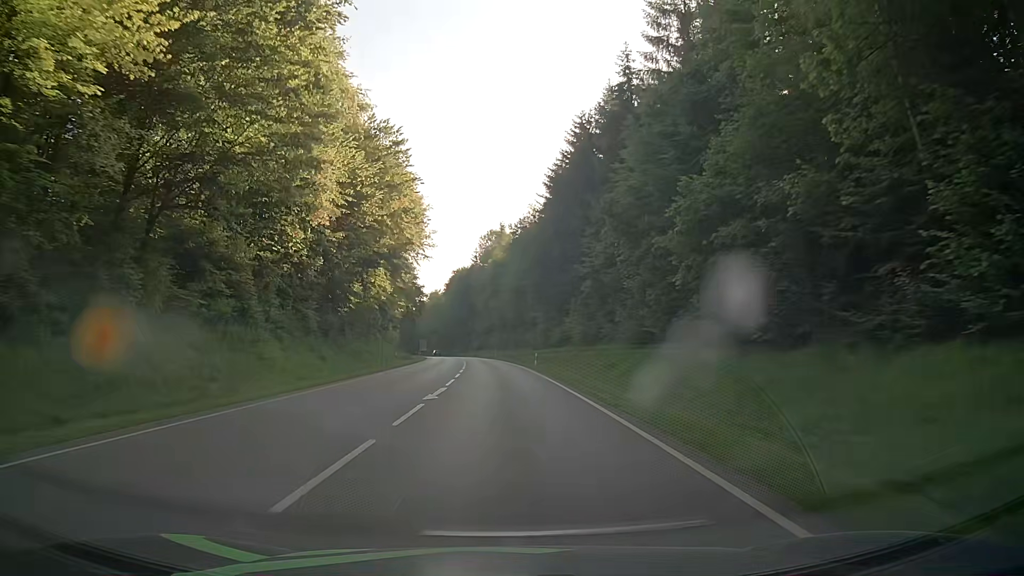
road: secondary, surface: asphalt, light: Day
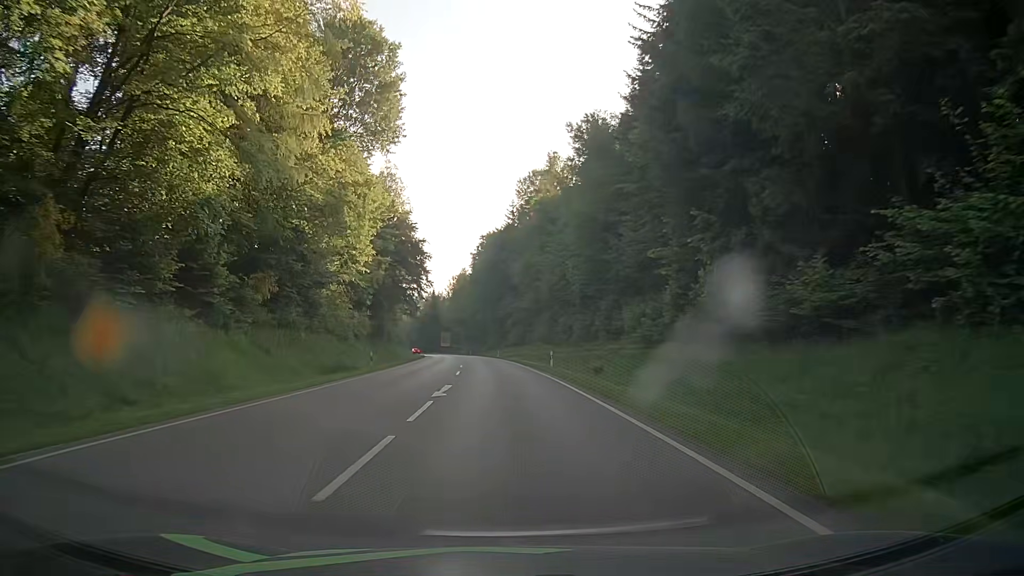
(-1.3, +54.1) m; -3°
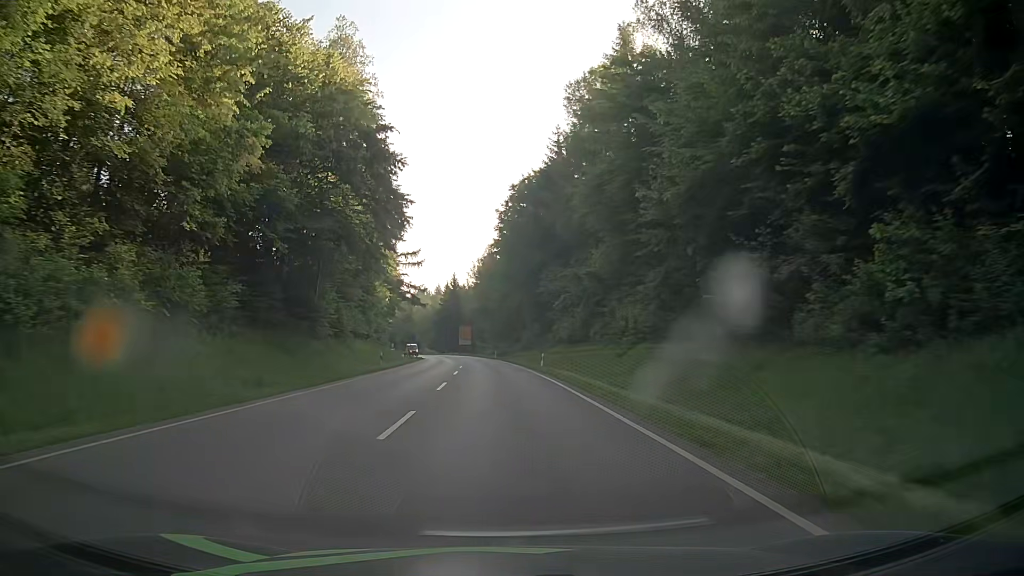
(-1.3, +43.2) m; -3°
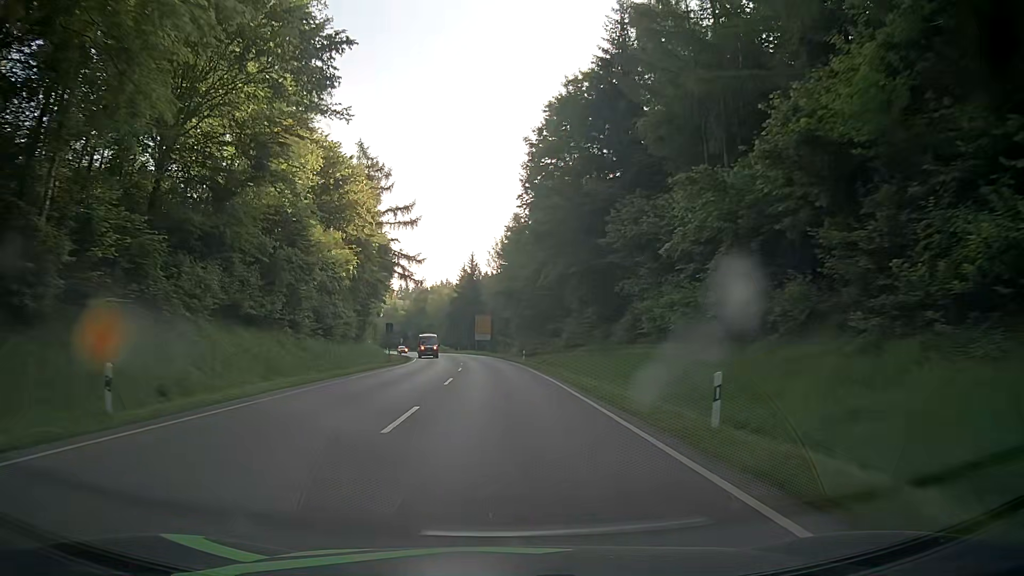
(-0.6, +32.5) m; -3°
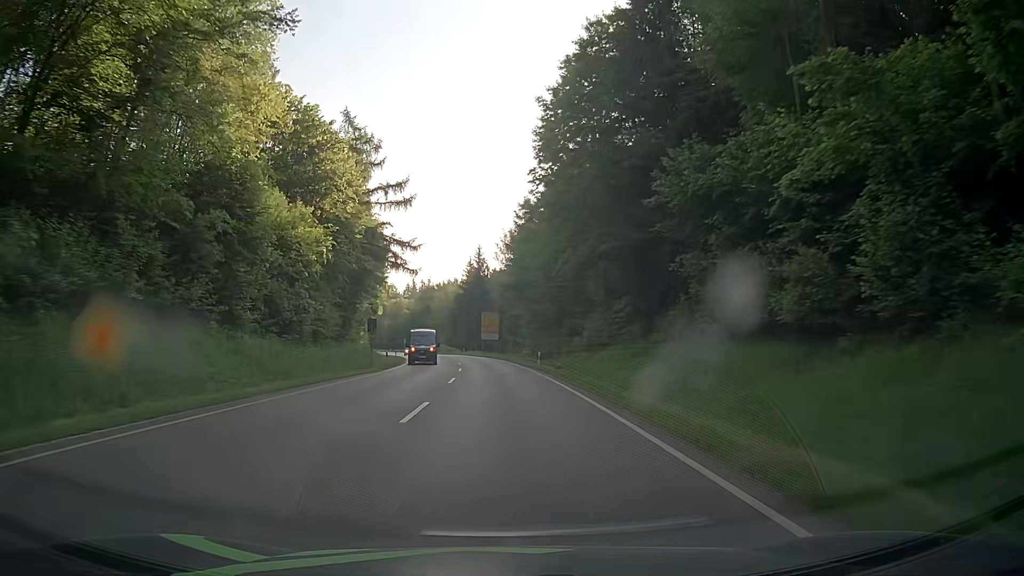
(0.0, +10.8) m; 0°
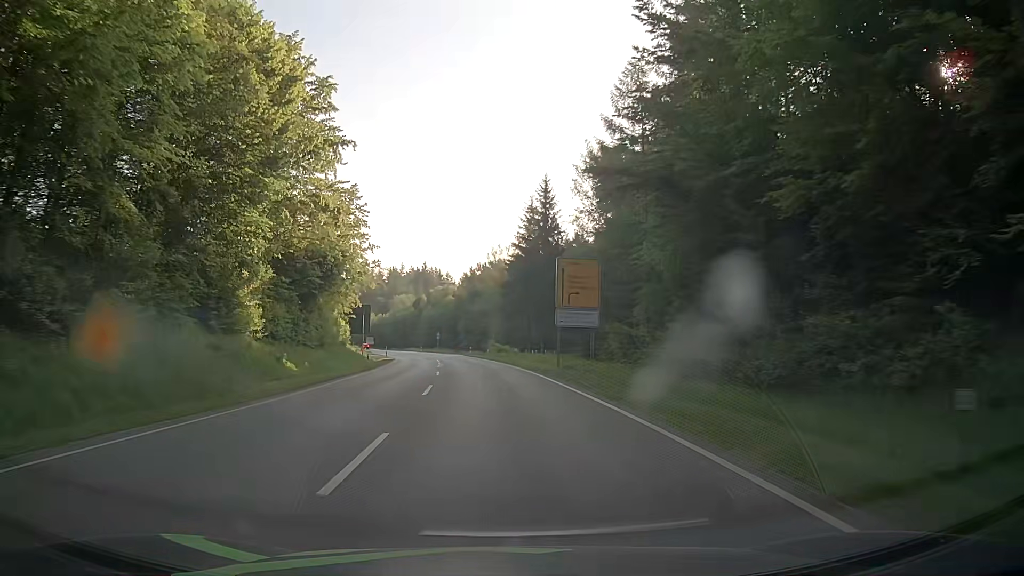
(-2.4, +54.0) m; -6°
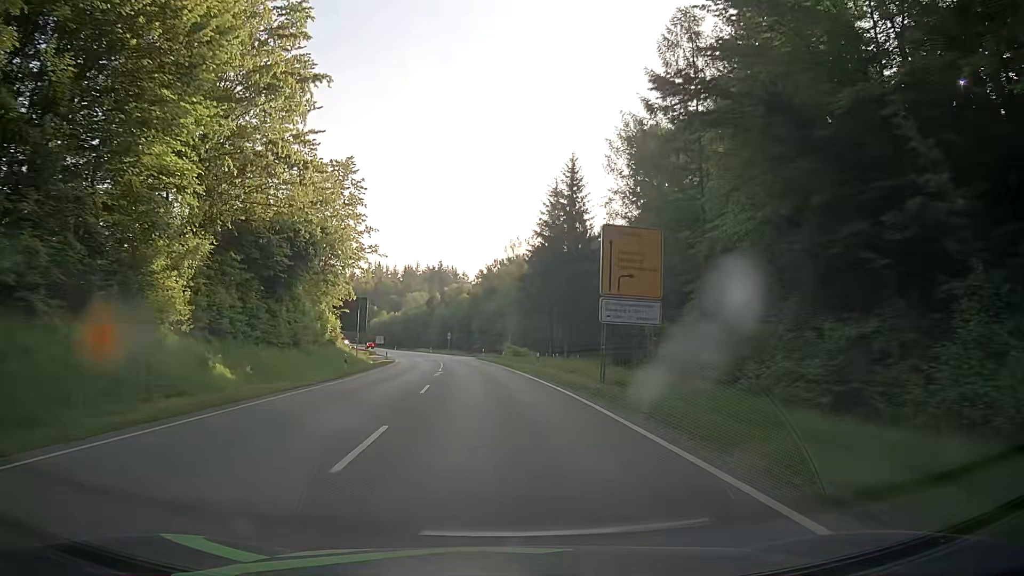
(-0.1, +10.8) m; -1°
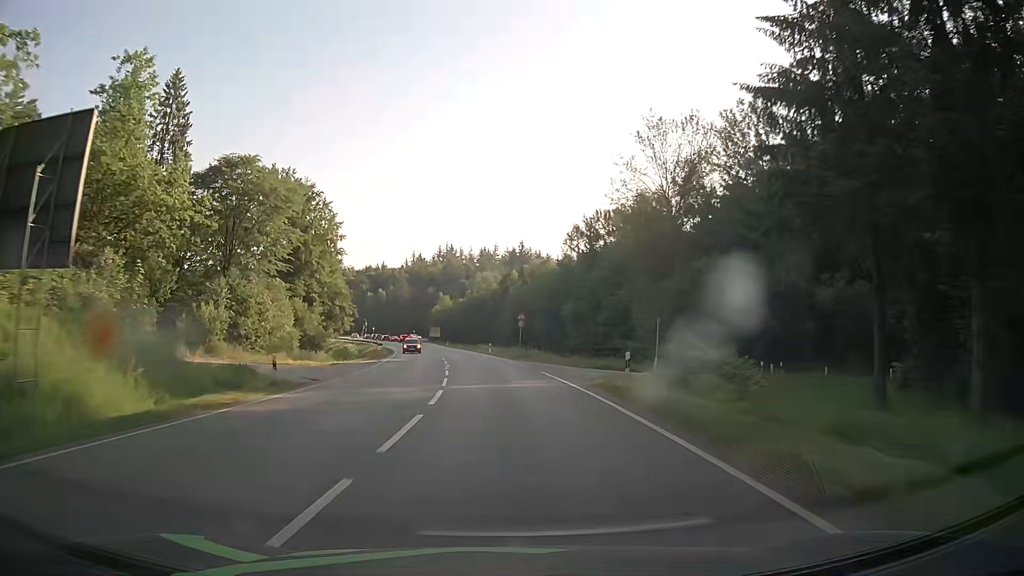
(-3.4, +54.0) m; -7°
